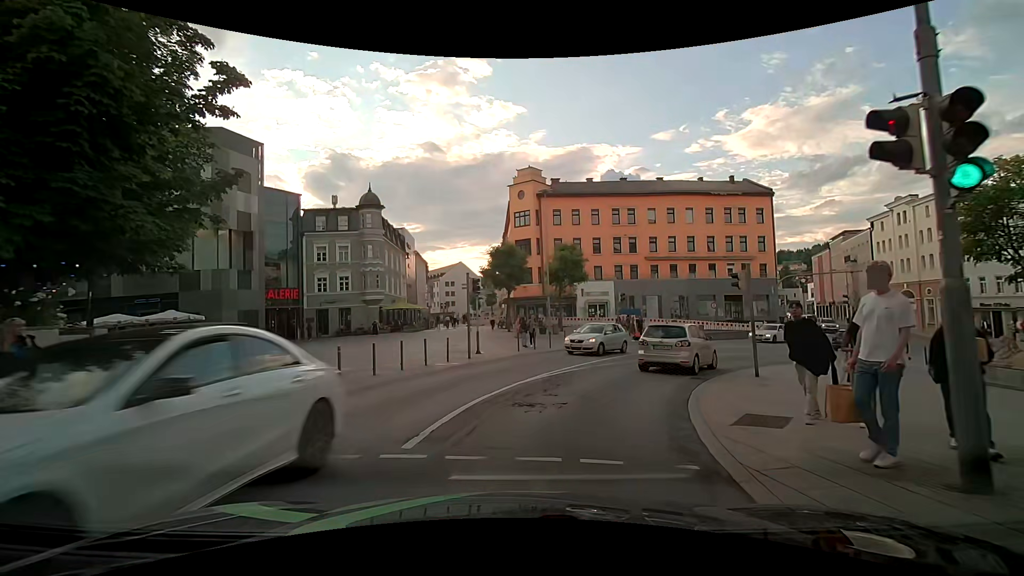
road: primary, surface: asphalt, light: Day
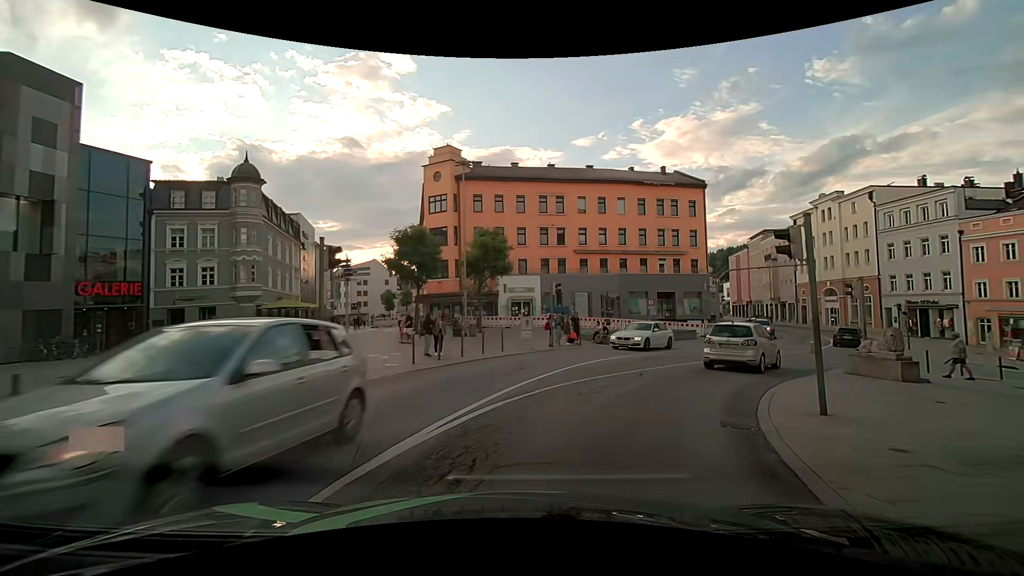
(+0.5, +7.6) m; +8°
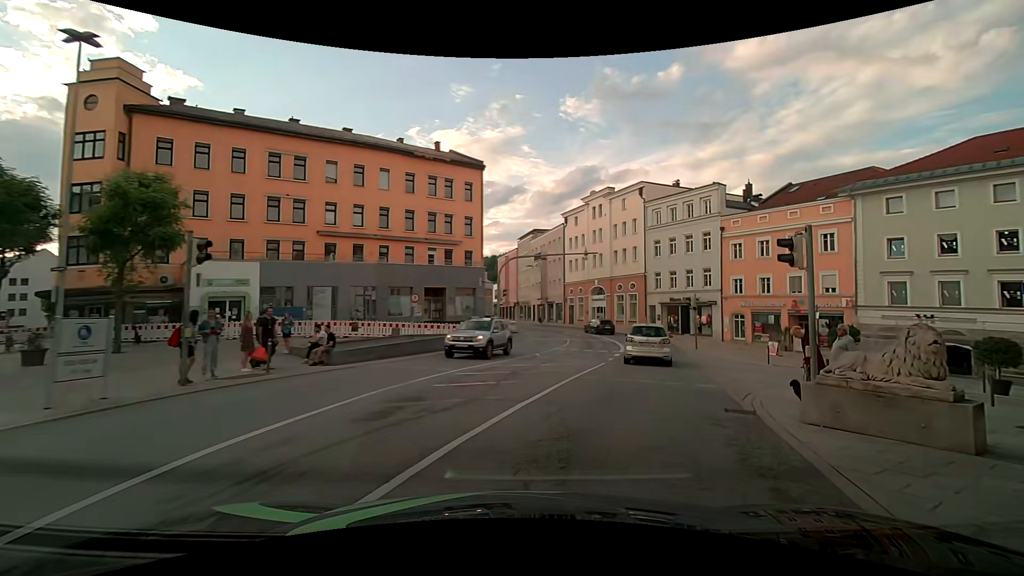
(+3.0, +12.1) m; +28°
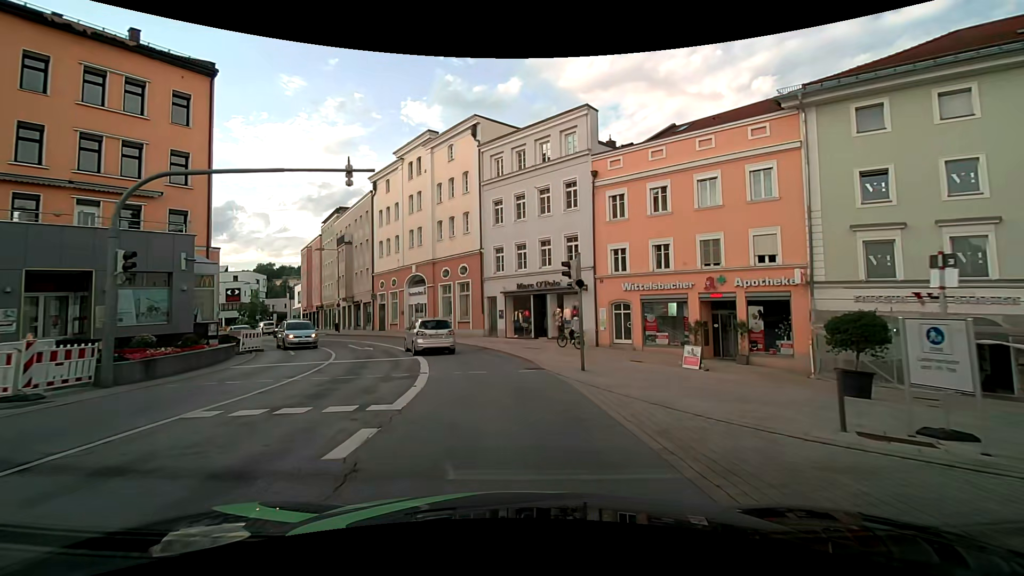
(+4.2, +18.1) m; +17°
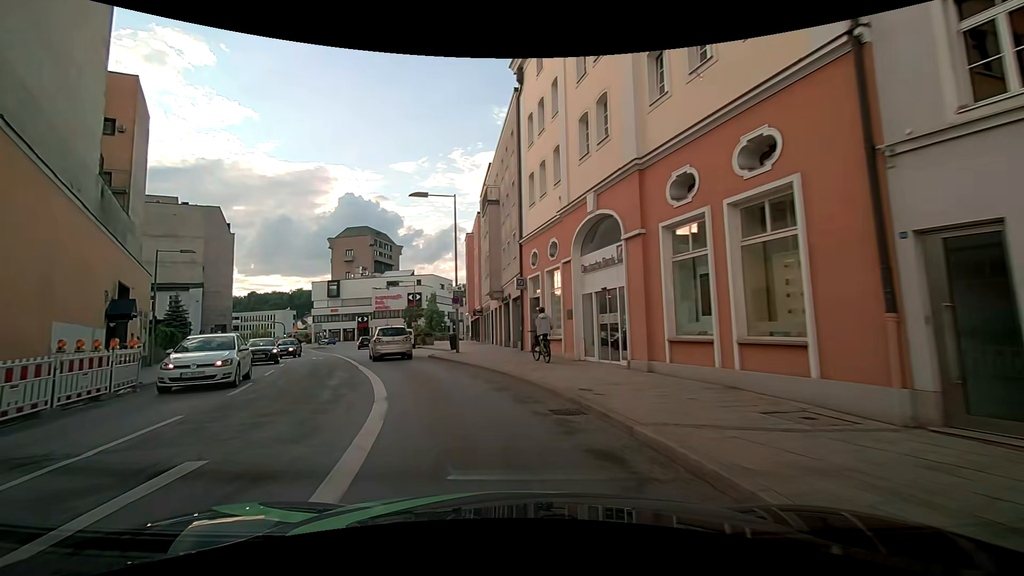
(-3.6, +25.7) m; -23°
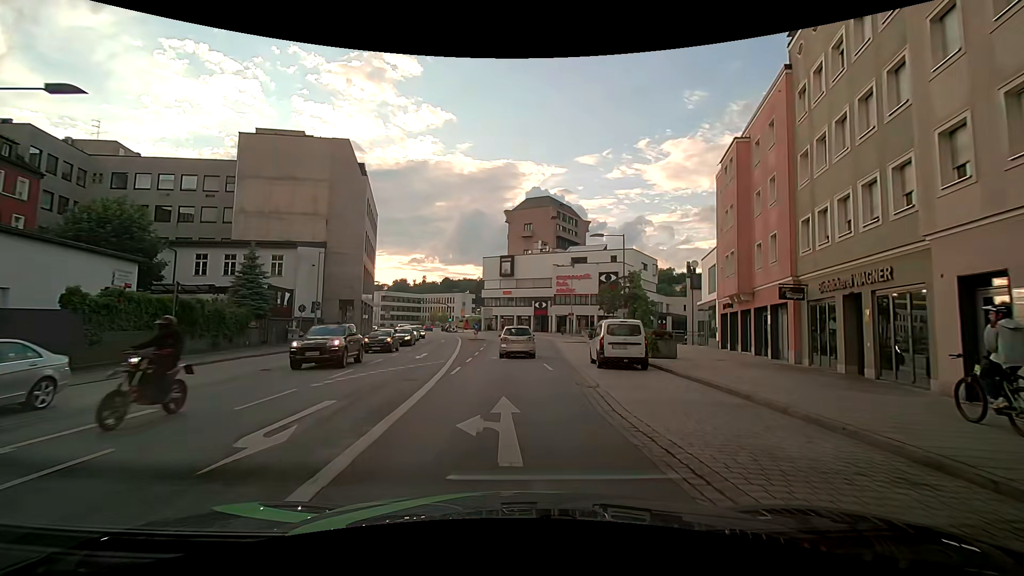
(-7.0, +27.2) m; -23°
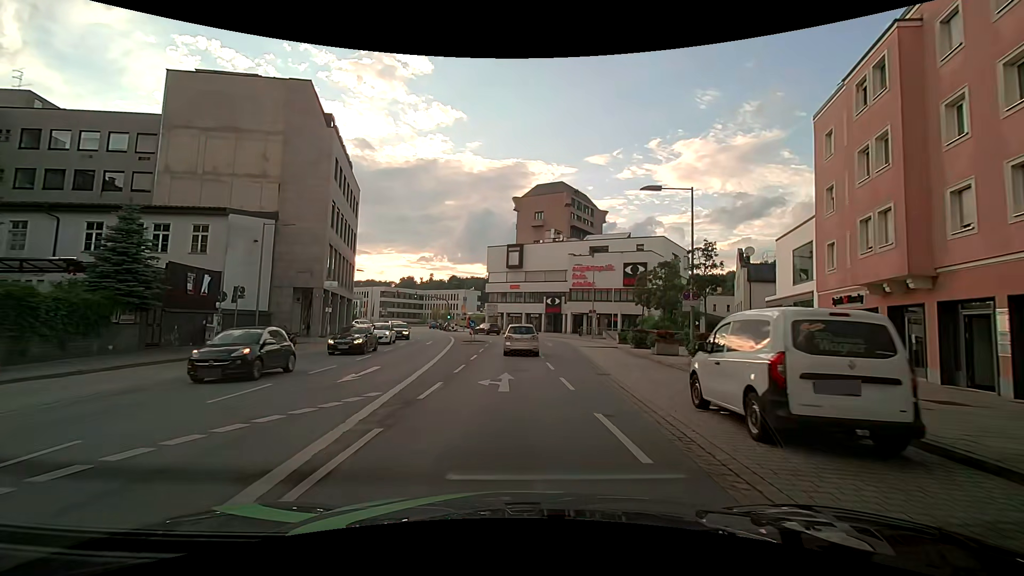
(+0.2, +11.7) m; +2°
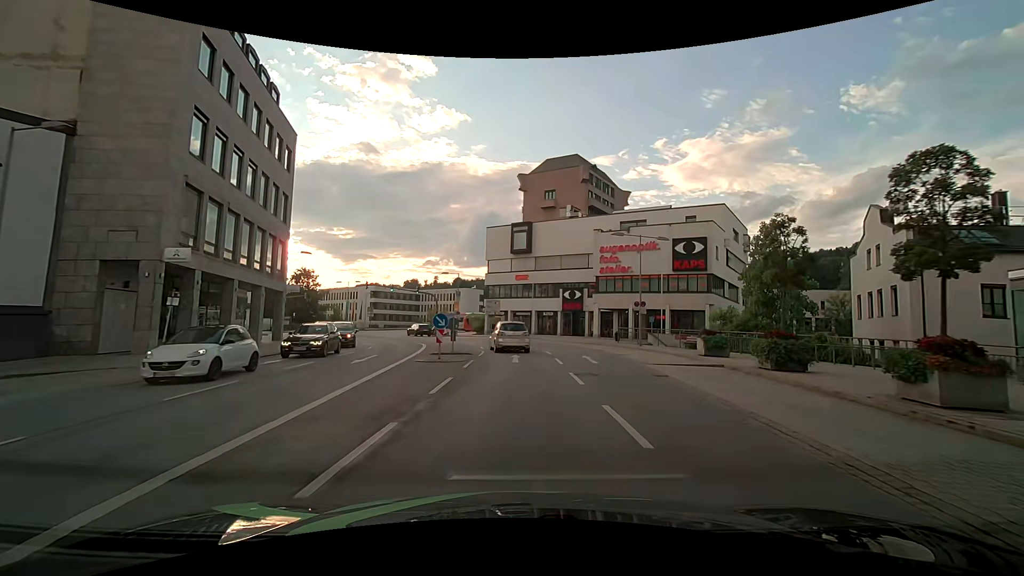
(0.0, +17.8) m; 0°
(0, +10) (0, +20) (-1, +30) (-3, +40) (-8, +48) (-14, +56) (-19, +65) (-22, +75) (-21, +84) (-16, +93) m
